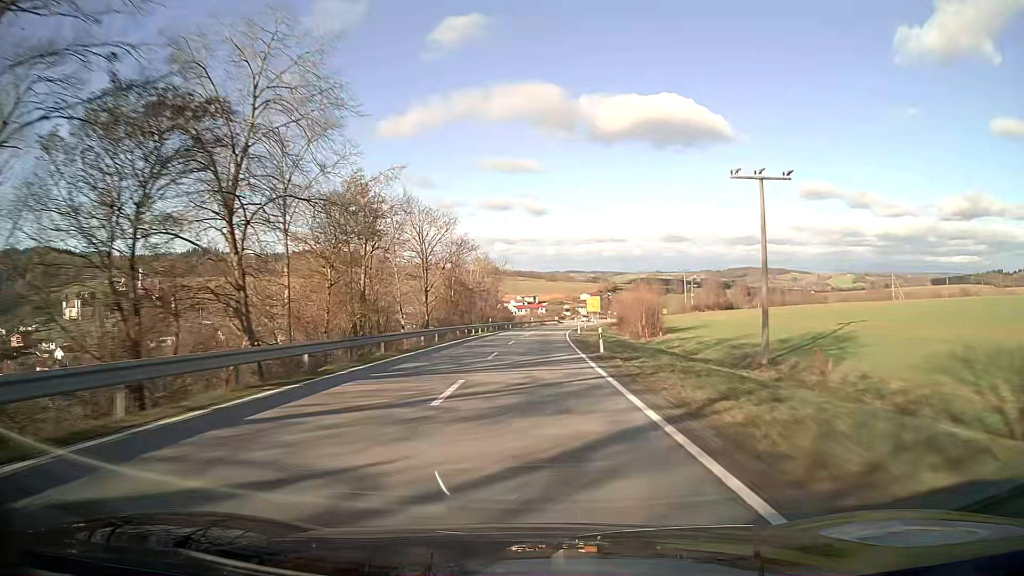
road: secondary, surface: asphalt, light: Day
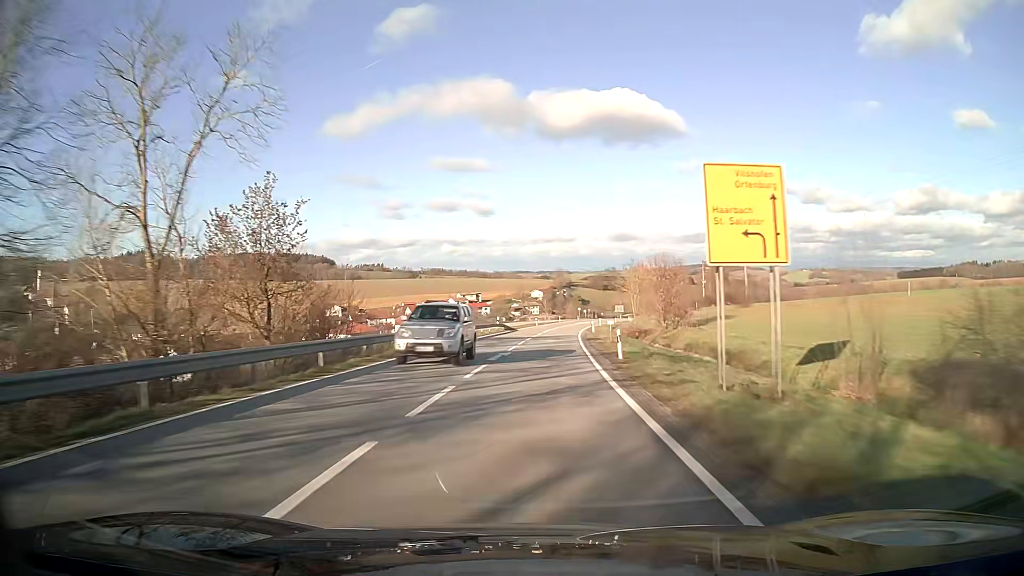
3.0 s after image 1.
(+3.1, +79.1) m; +5°
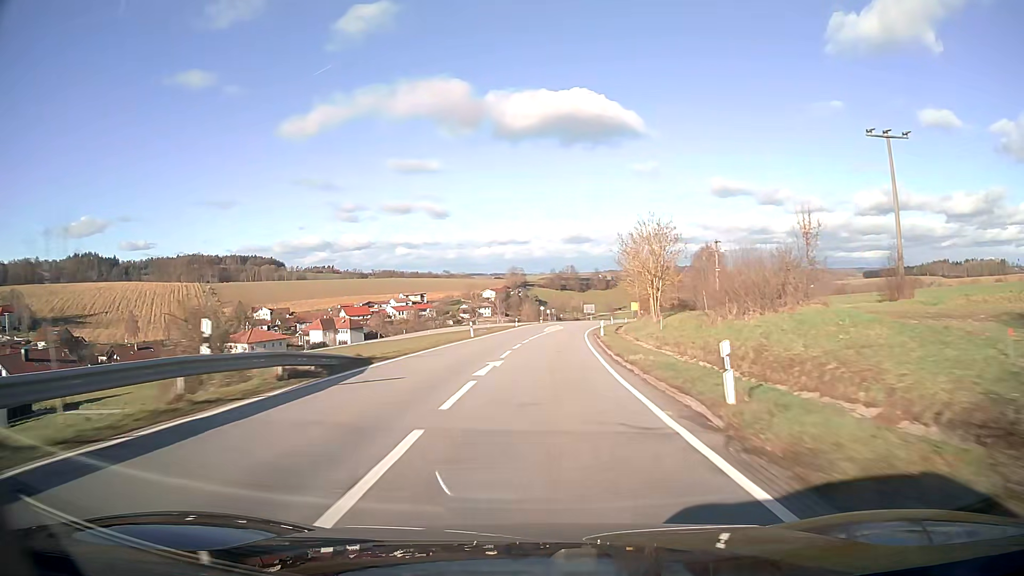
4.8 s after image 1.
(+1.6, +47.4) m; +4°
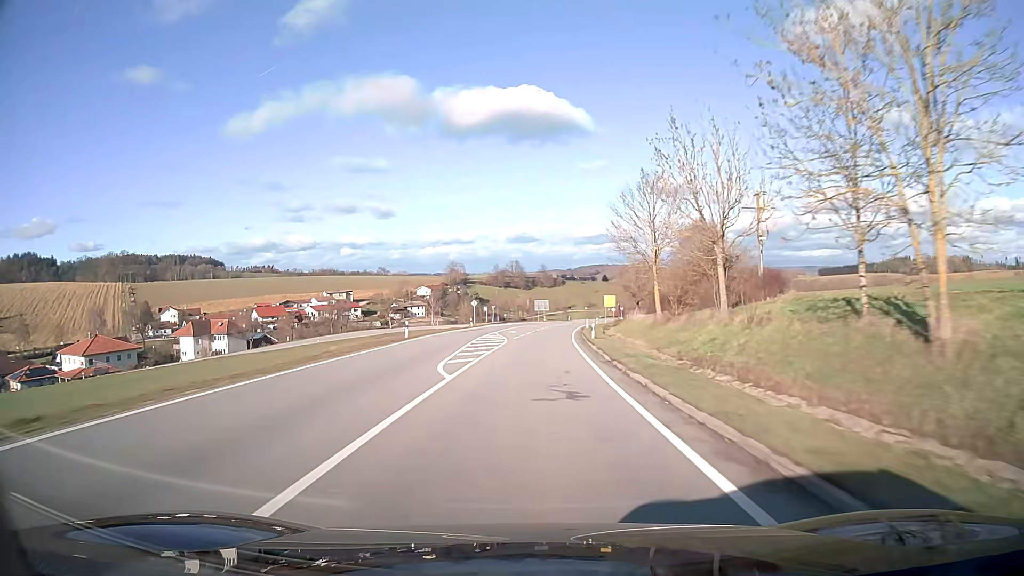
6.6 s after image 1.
(+1.9, +47.3) m; +4°
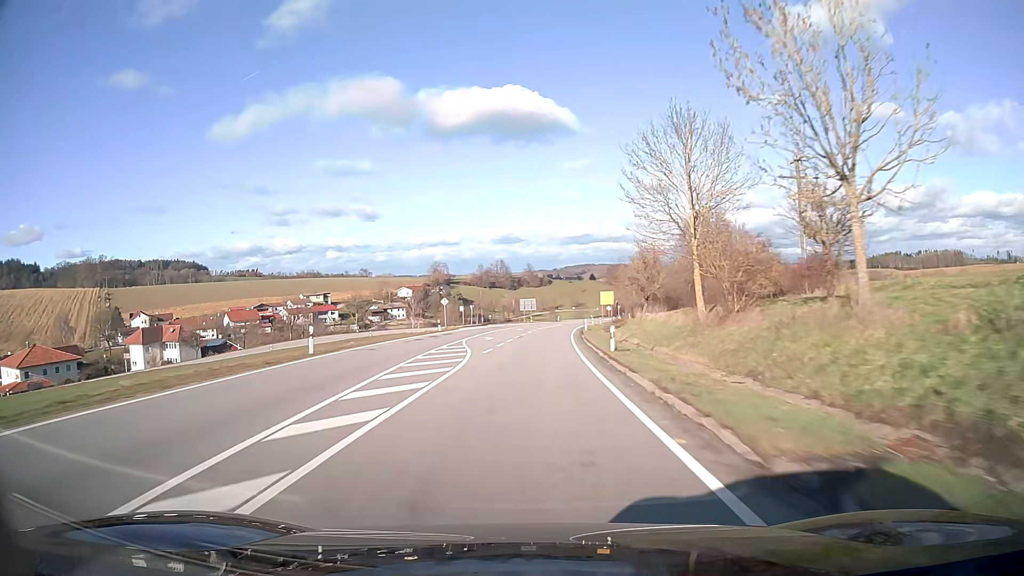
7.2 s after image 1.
(+0.2, +15.8) m; +1°
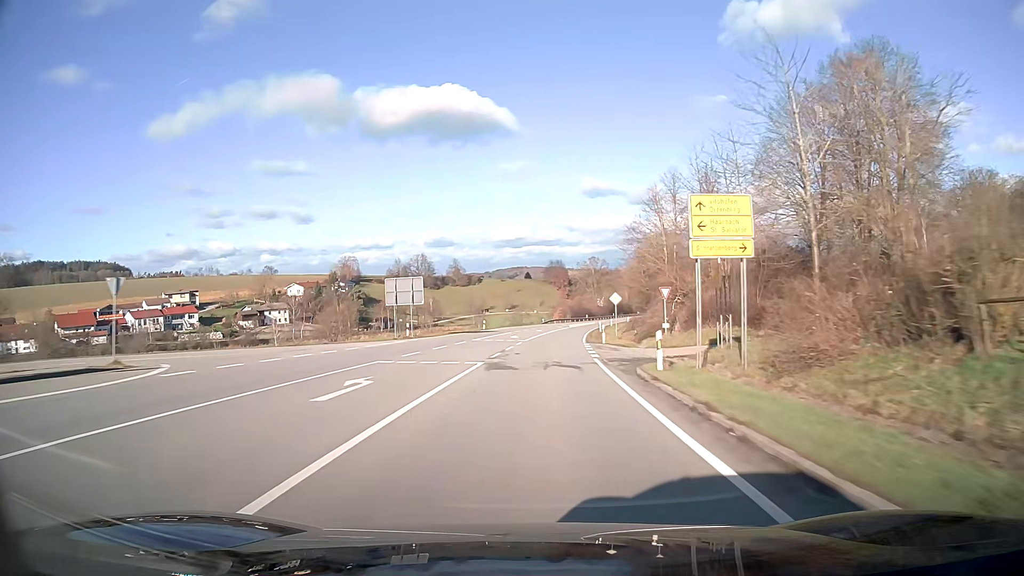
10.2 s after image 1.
(+3.7, +78.8) m; +6°
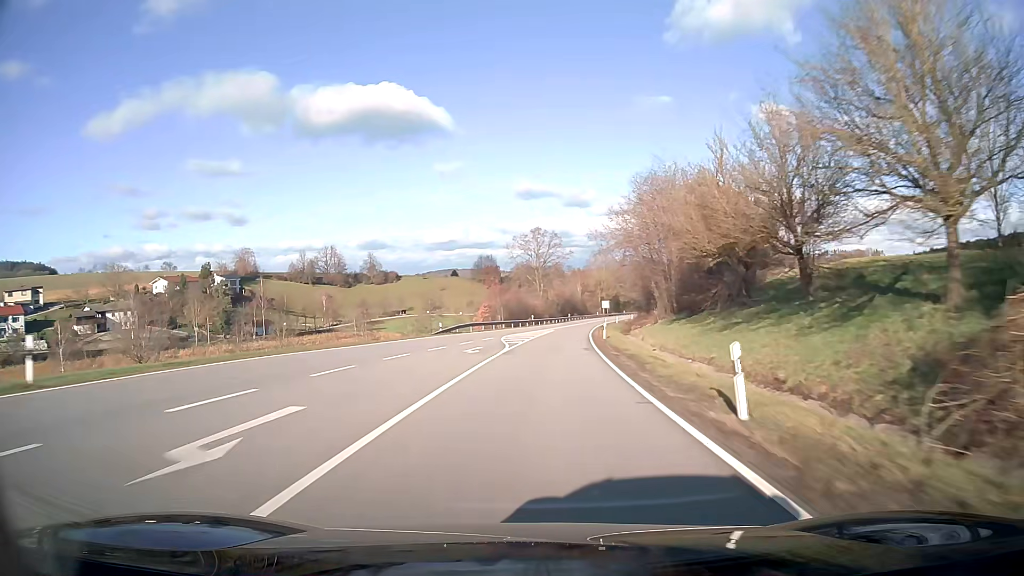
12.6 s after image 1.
(+3.1, +63.2) m; +6°
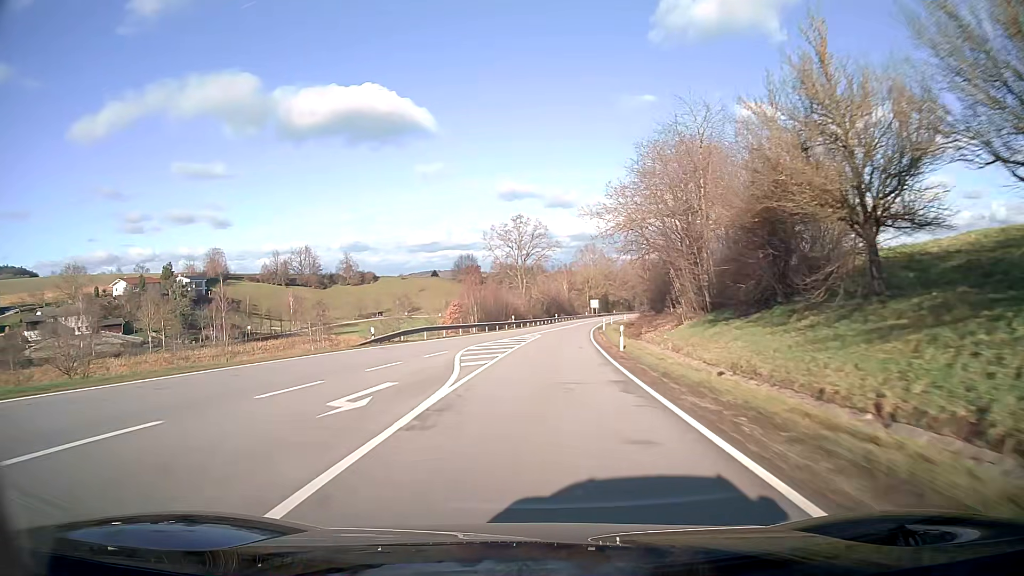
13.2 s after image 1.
(+0.2, +15.8) m; +1°
(0, +10) (0, +20) (+1, +30) (+1, +40) (+2, +50) (+3, +60) (+4, +70) (+5, +80) (+7, +90) (+9, +100) m
